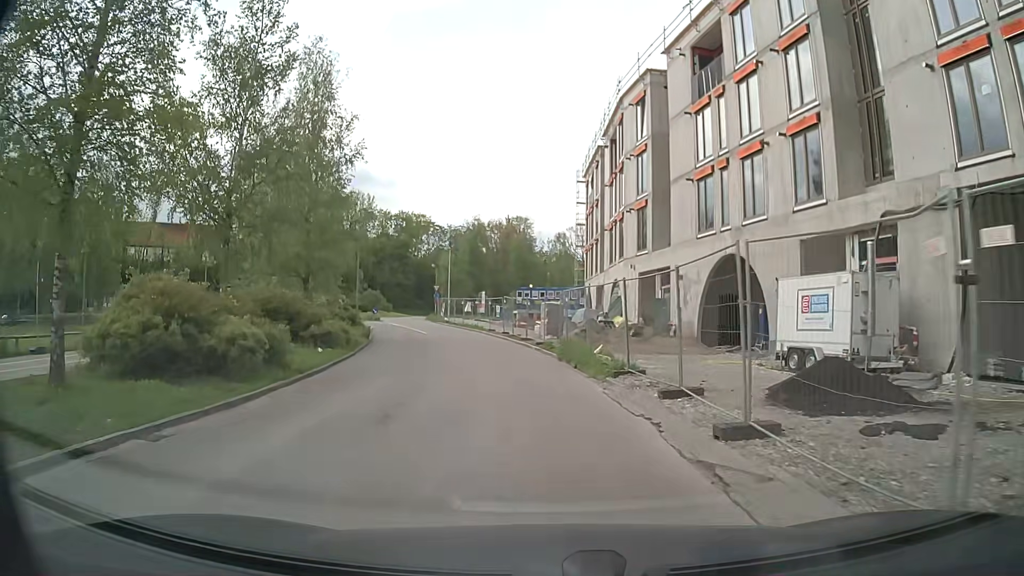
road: residential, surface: asphalt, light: Day
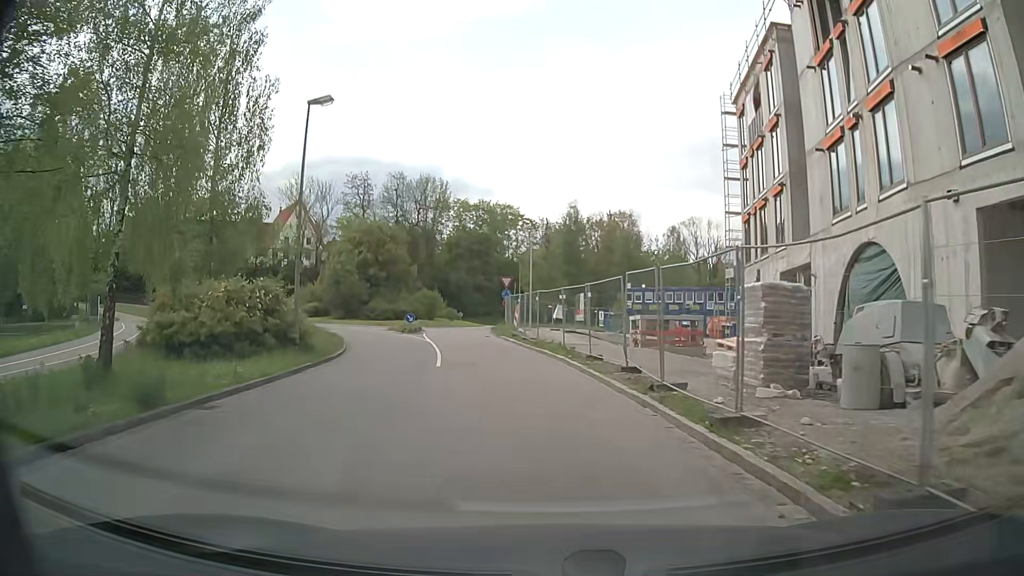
(-1.7, +23.6) m; -8°
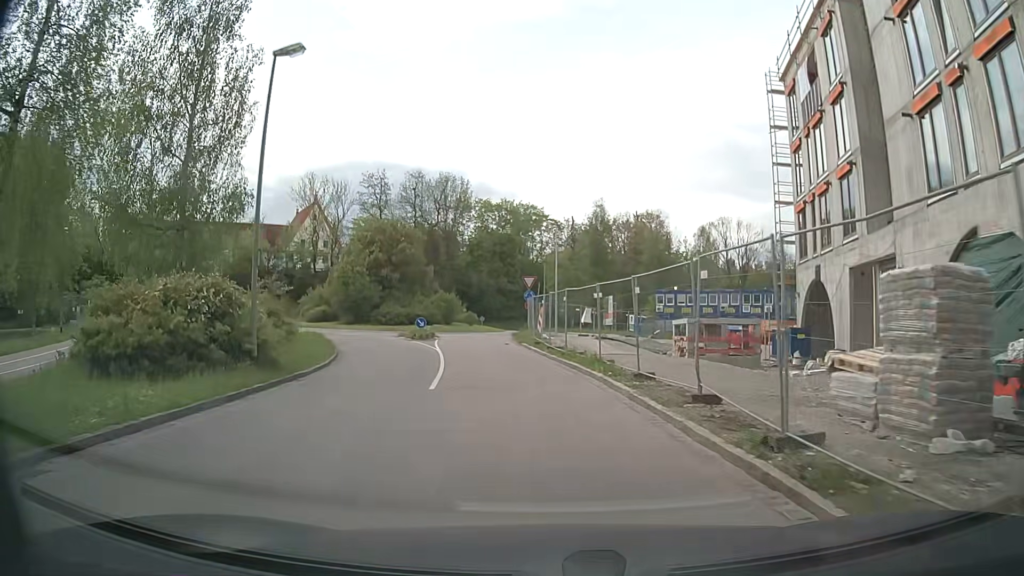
(-0.1, +4.7) m; -2°
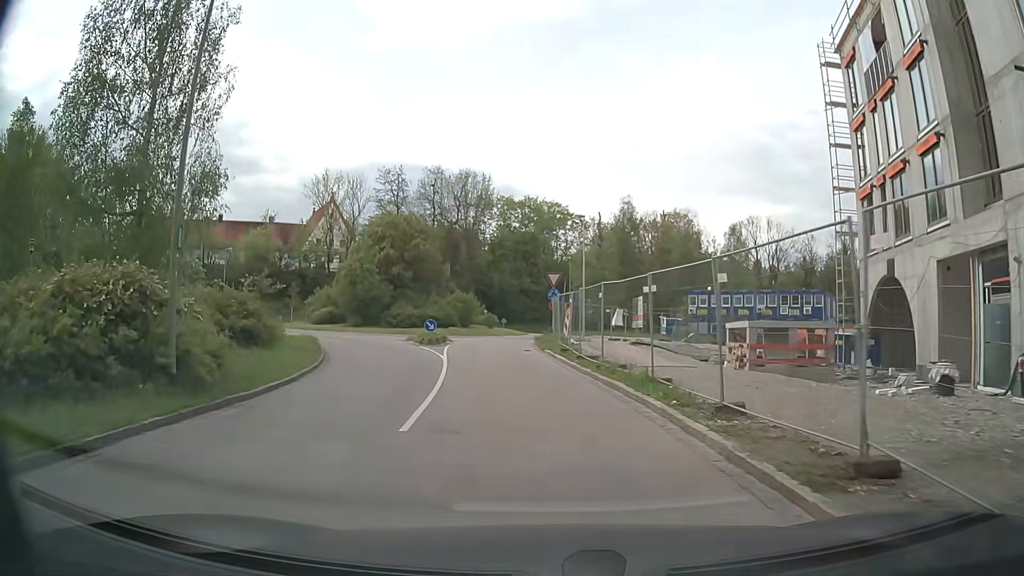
(-0.1, +4.6) m; -2°
(0, +10) (-1, +20) (-2, +30) (-2, +40) (0, +50) (+1, +59) (-1, +69) (-2, +79) (0, +89) (+5, +98) m
